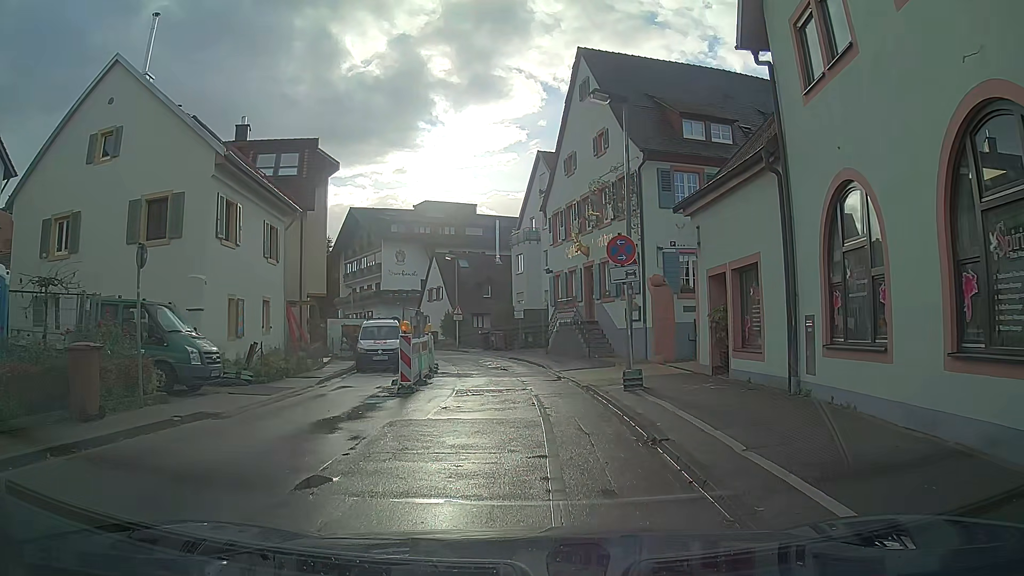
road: tertiary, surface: asphalt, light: Day
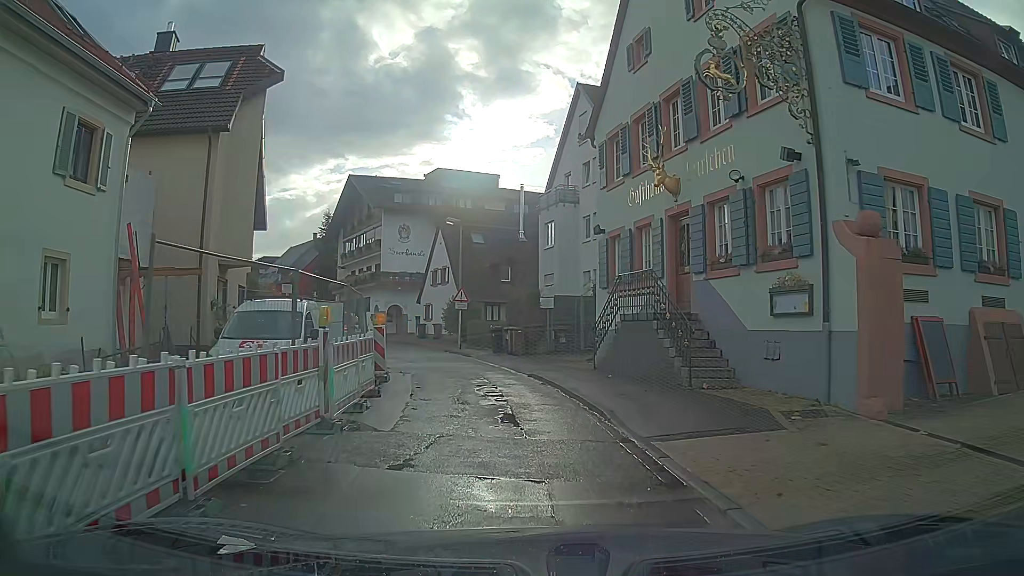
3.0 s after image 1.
(-0.2, +12.9) m; -3°
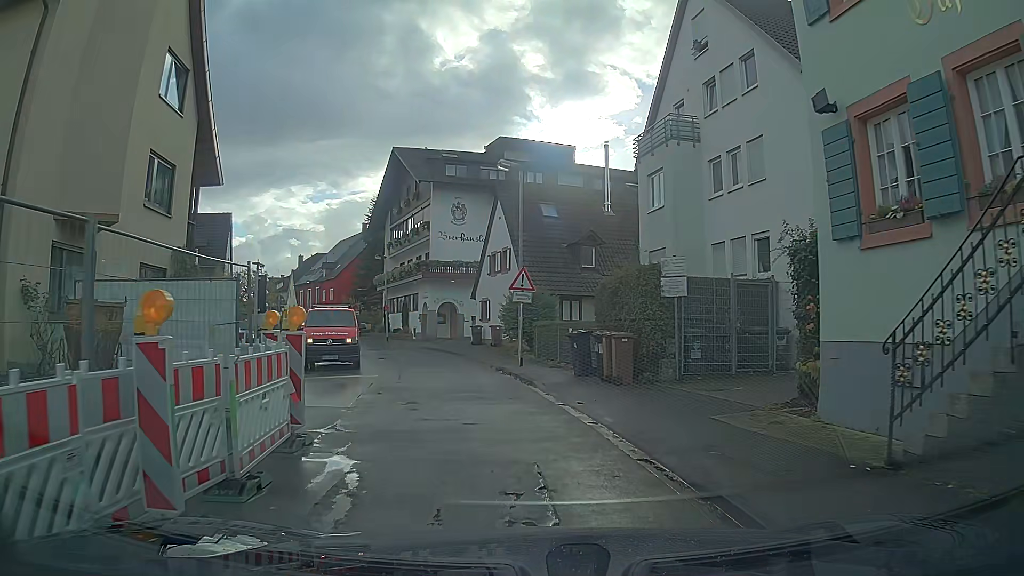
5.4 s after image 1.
(-0.6, +11.8) m; -7°
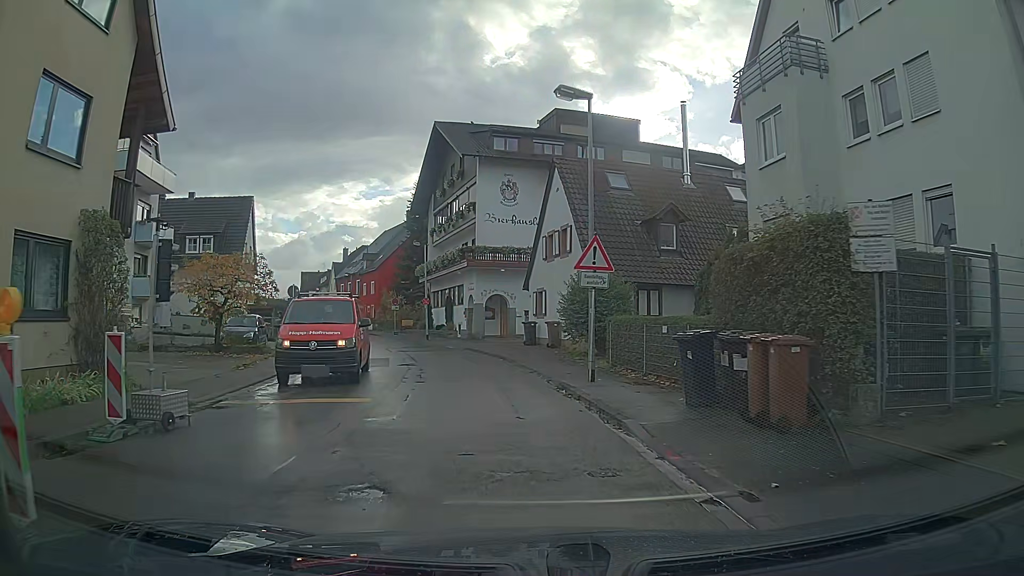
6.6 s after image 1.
(-0.2, +6.5) m; -3°
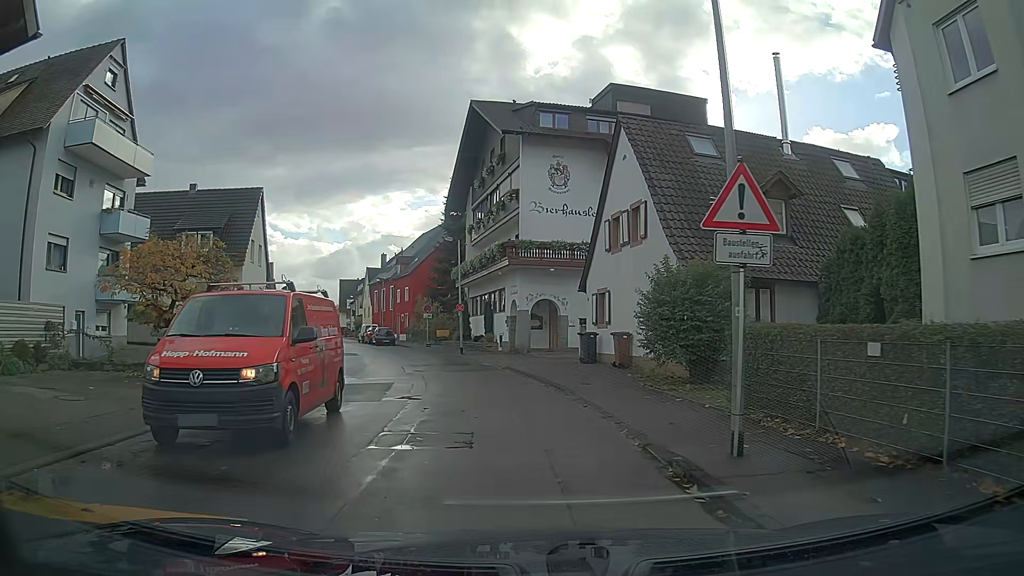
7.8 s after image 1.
(-0.3, +7.0) m; -5°
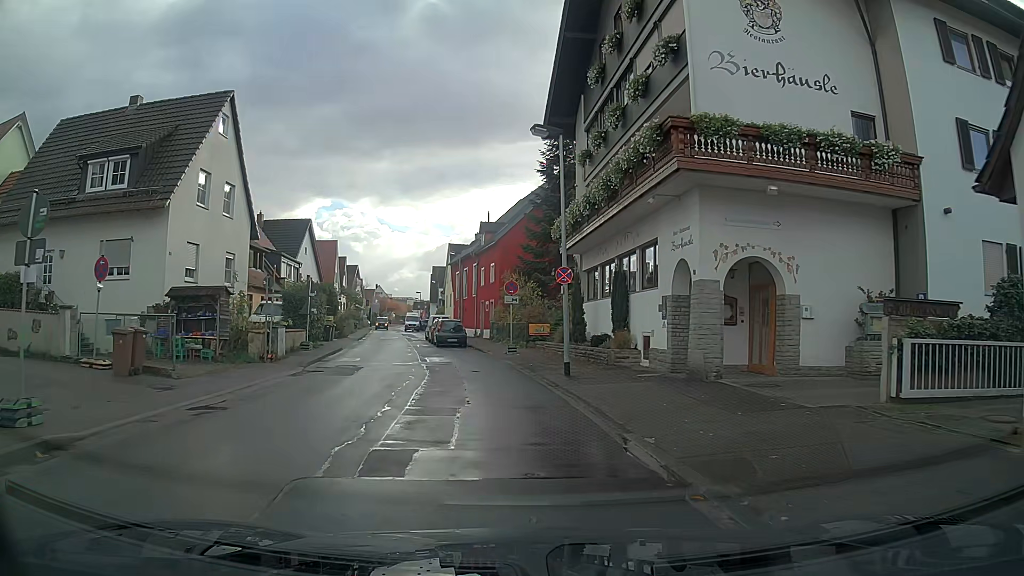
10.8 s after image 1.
(-1.4, +18.9) m; -9°
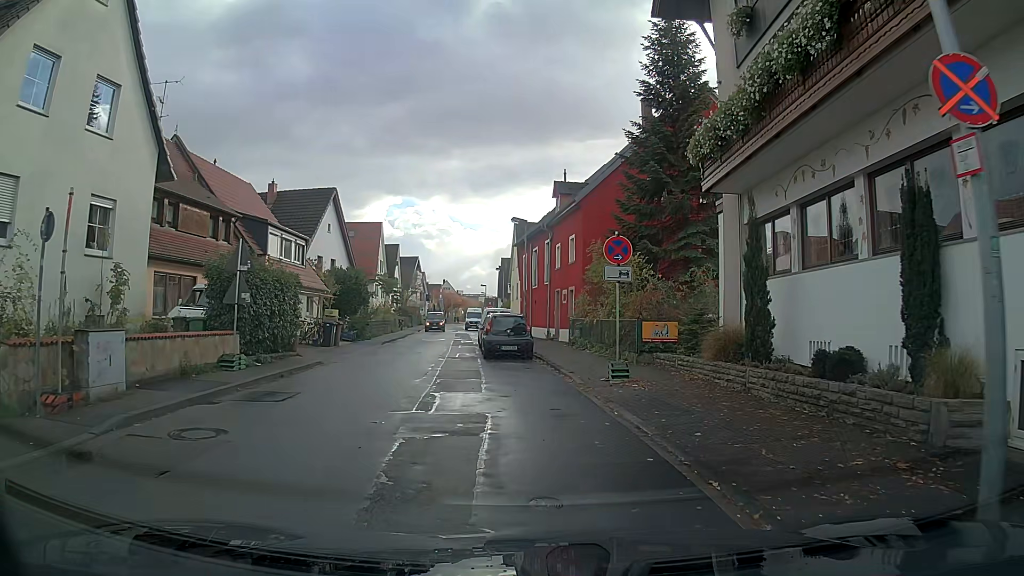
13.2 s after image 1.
(-0.9, +13.3) m; -6°
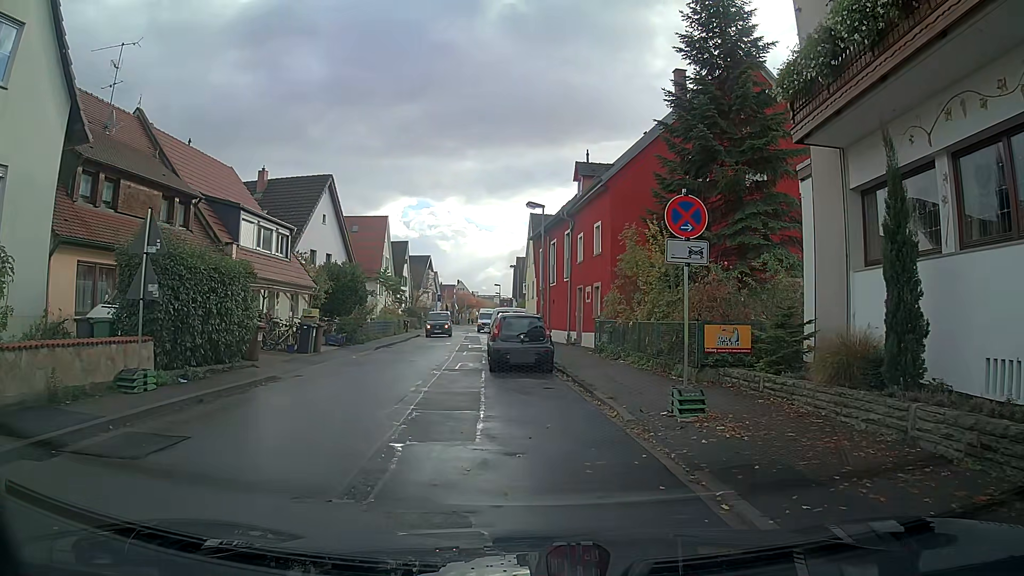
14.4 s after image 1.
(0.0, +4.6) m; 0°
(0, +10) (-3, +20) (-4, +30) (-5, +40) (-6, +49) (-8, +59) (-9, +69) (-9, +79) (-10, +89) (-10, +99) m
